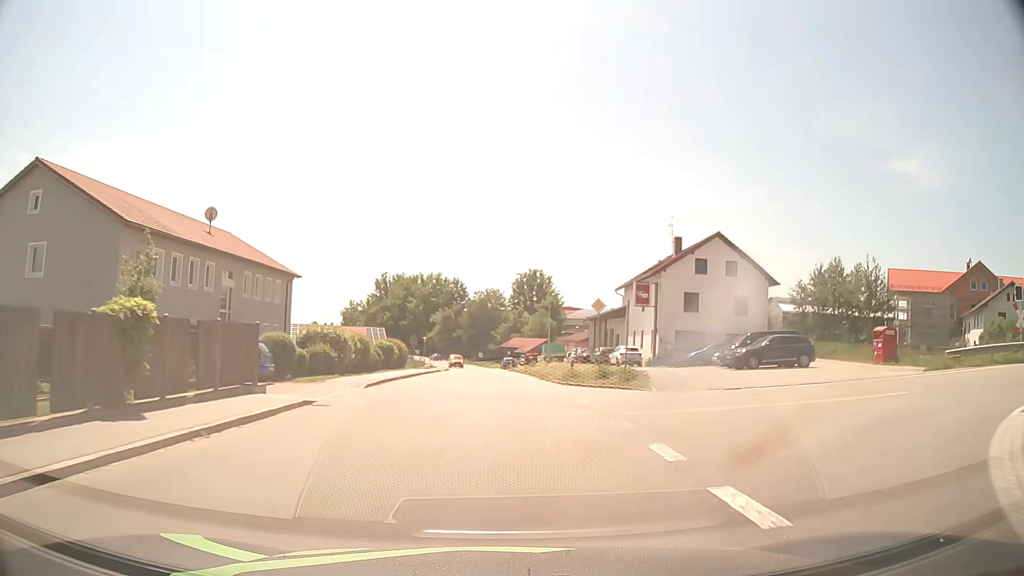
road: tertiary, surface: asphalt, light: Day
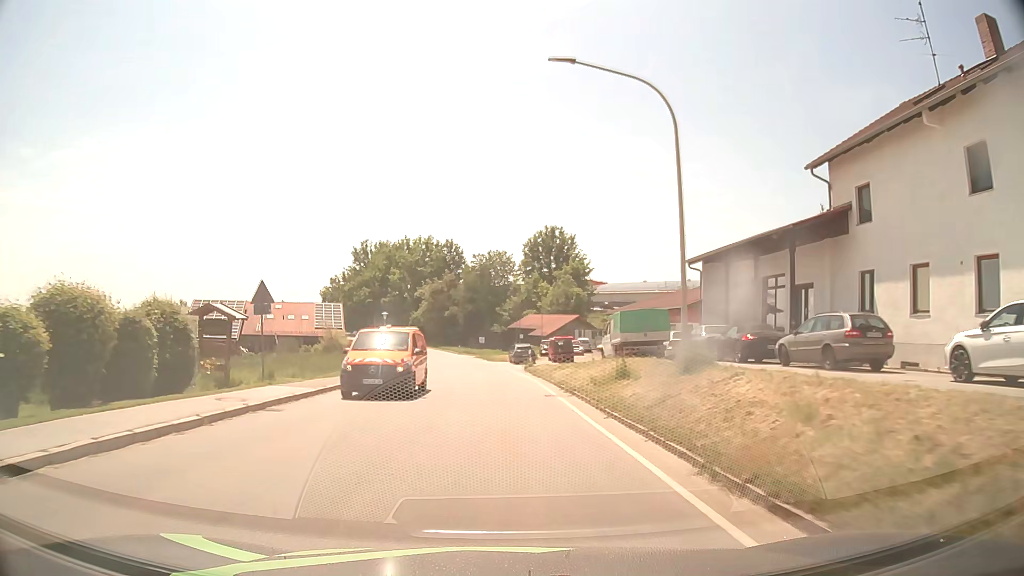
(-0.1, +39.2) m; -1°
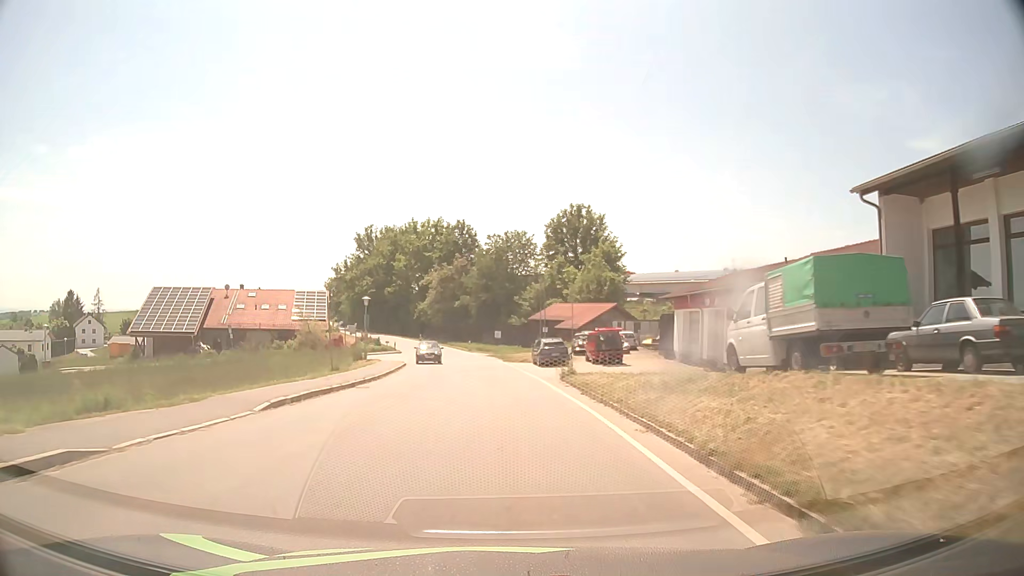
(-0.2, +15.6) m; -2°
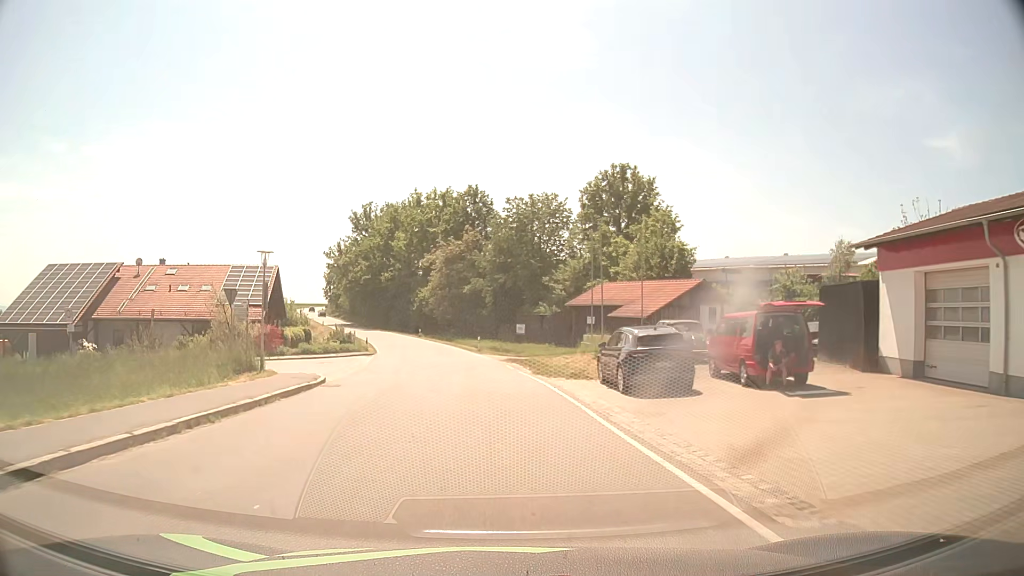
(-0.2, +23.3) m; -1°
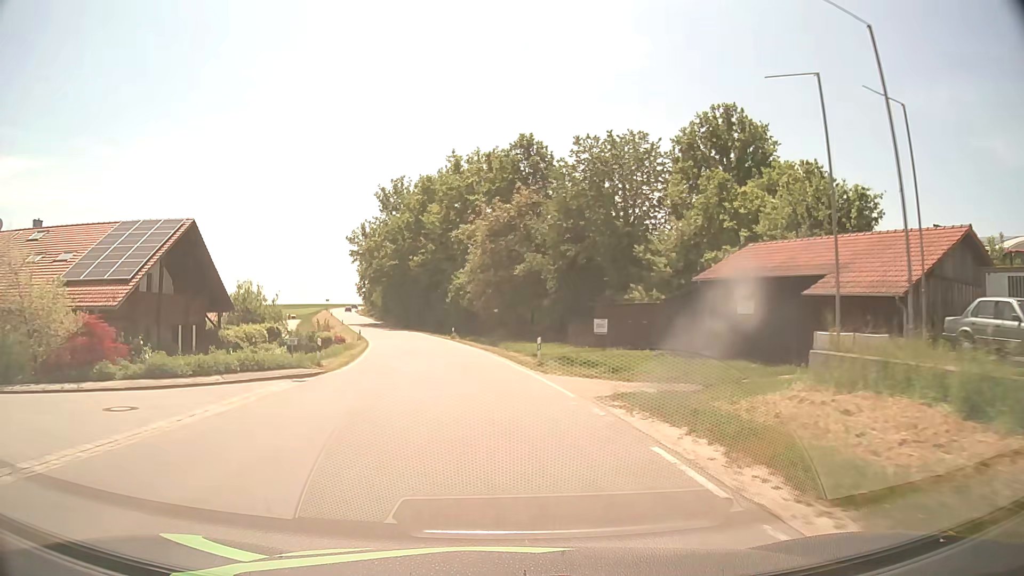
(-0.9, +22.9) m; -5°
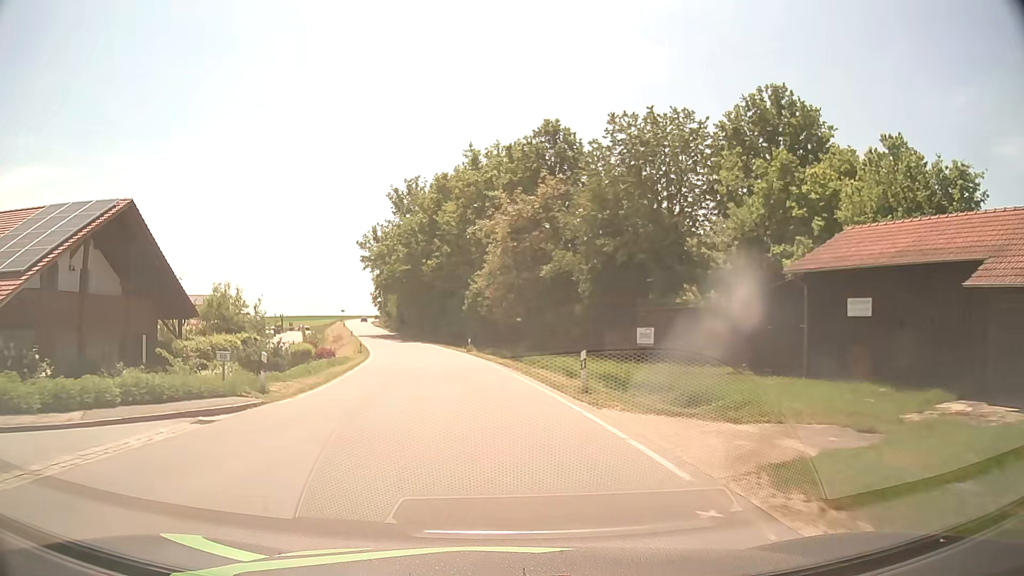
(-0.1, +7.6) m; -2°
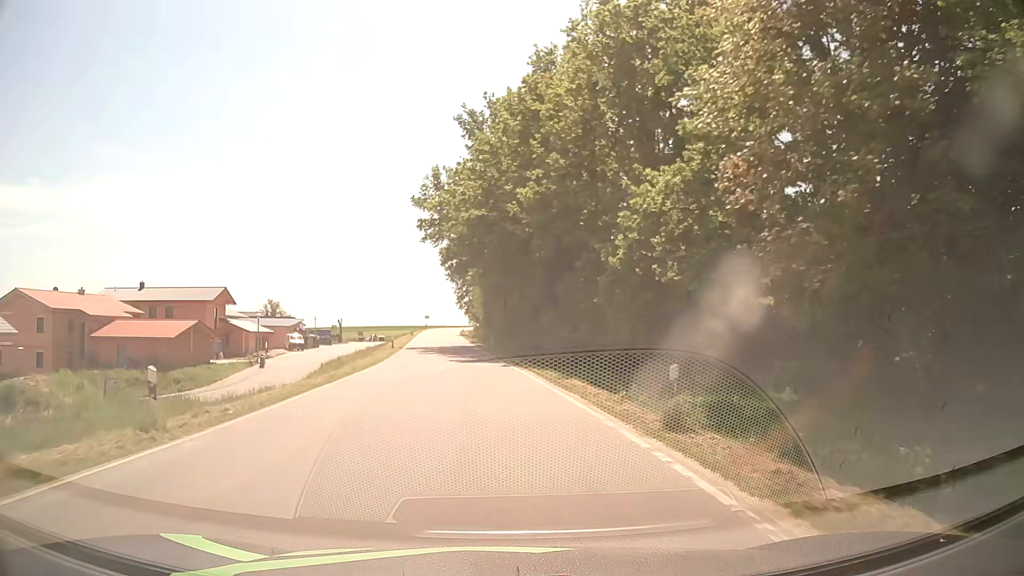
(-3.0, +37.6) m; -9°
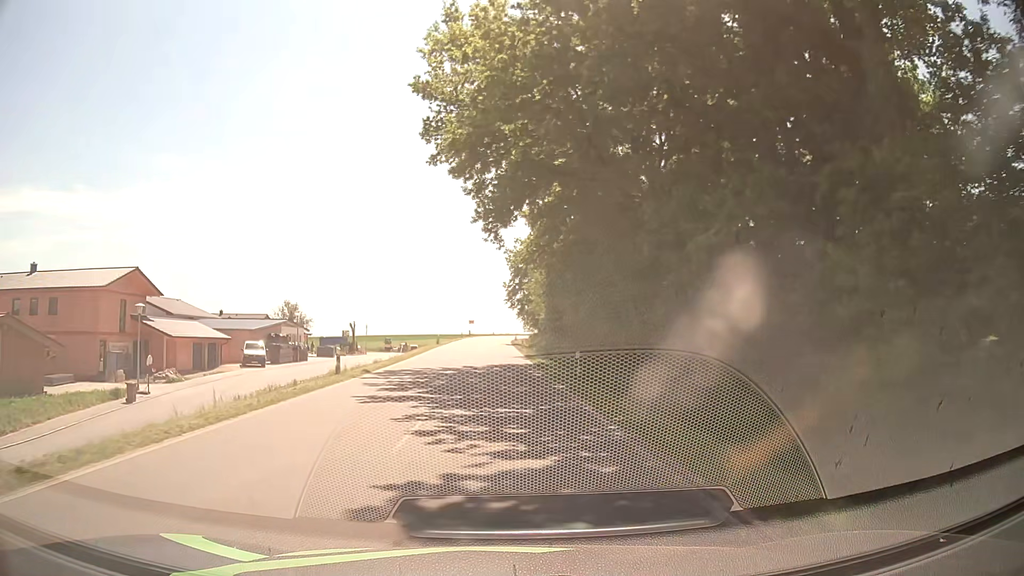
(-1.4, +30.0) m; -5°
(0, +10) (0, +20) (0, +30) (0, +40) (0, +50) (0, +60) (0, +70) (0, +80) (0, +90) (0, +100) m
